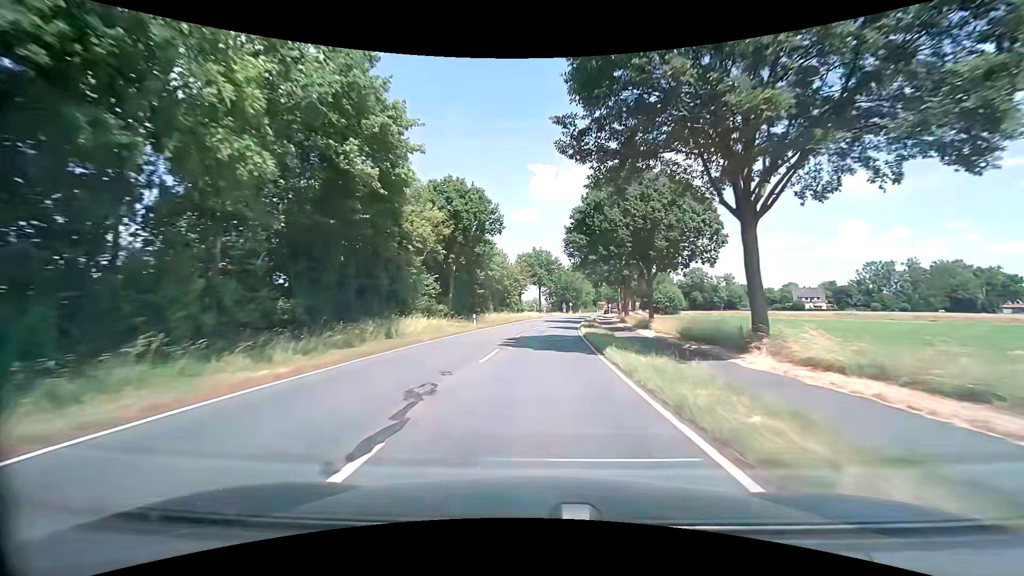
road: secondary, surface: asphalt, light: Day
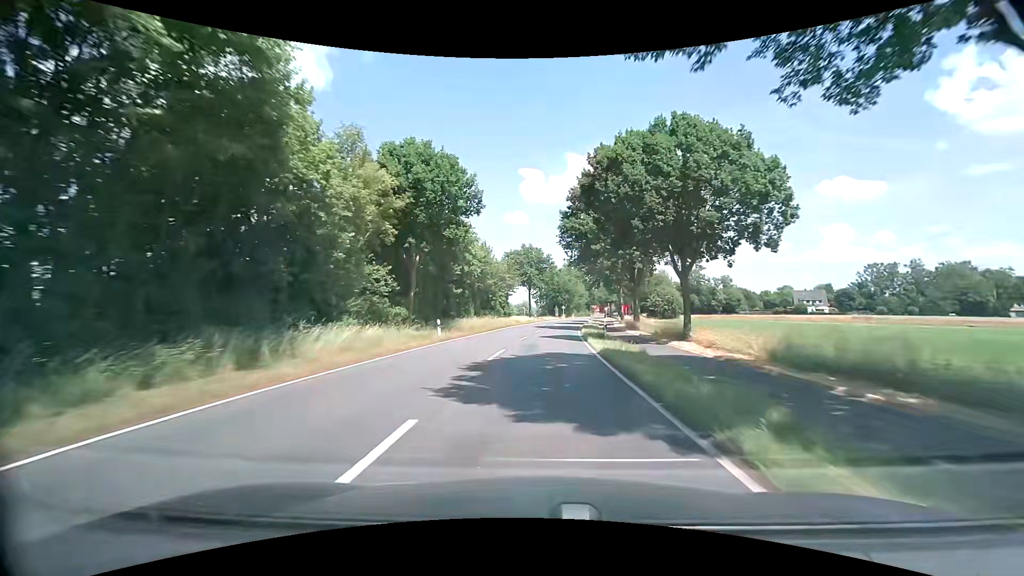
(+0.1, +10.8) m; +1°
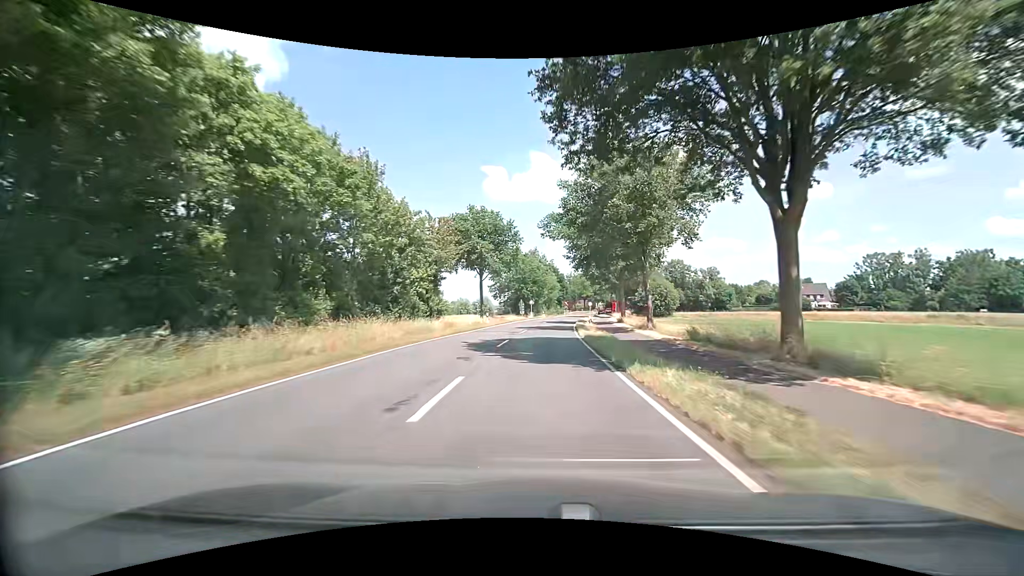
(+1.2, +32.2) m; +5°
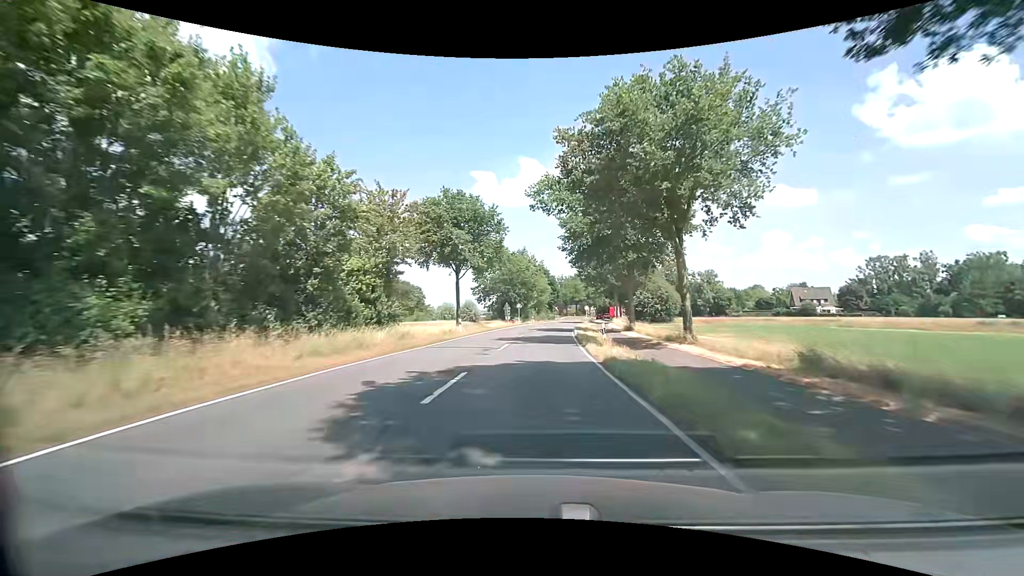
(-0.1, +10.7) m; 0°
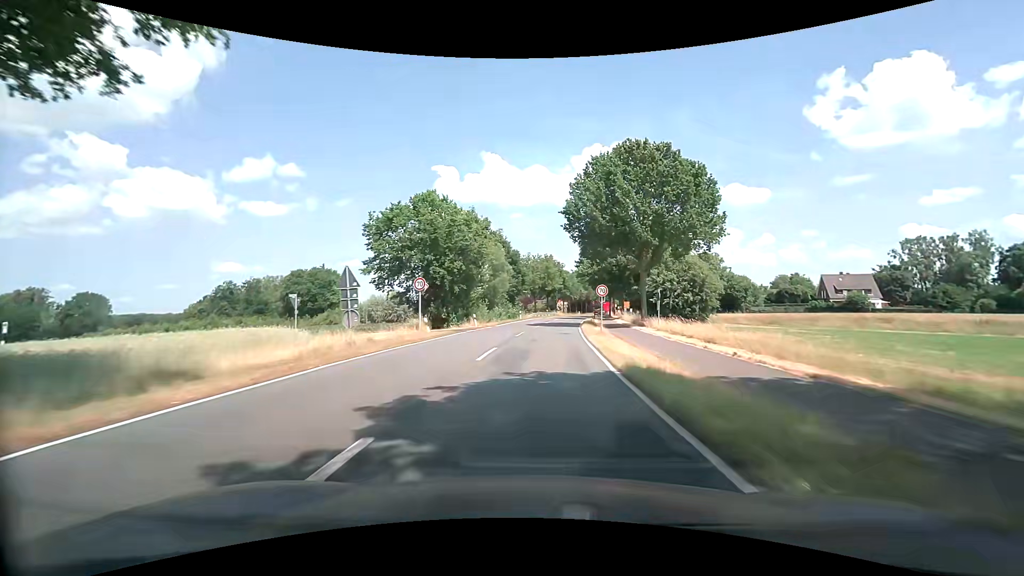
(+1.6, +42.9) m; +4°
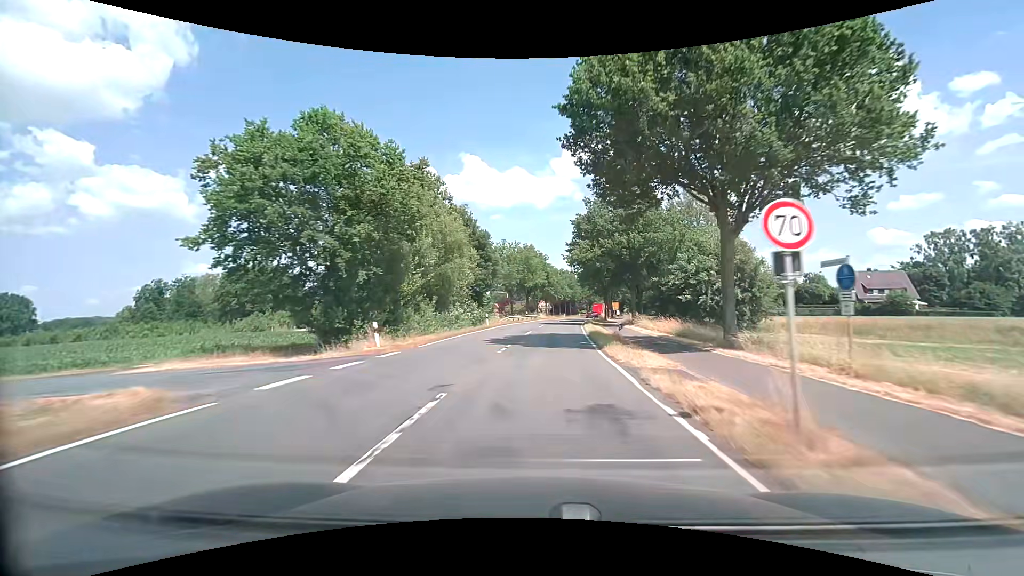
(+0.5, +21.1) m; +3°
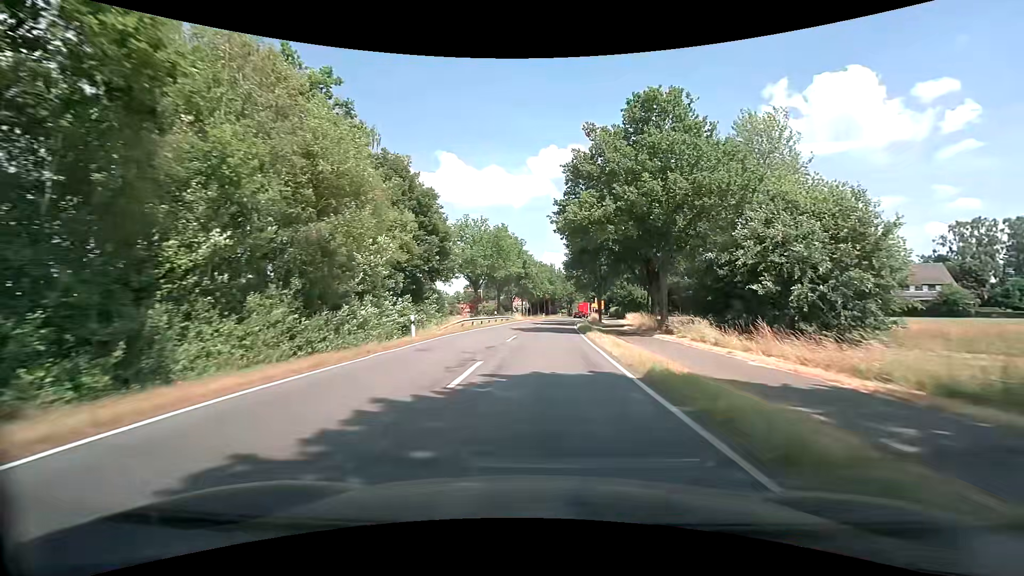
(+0.5, +19.3) m; +3°
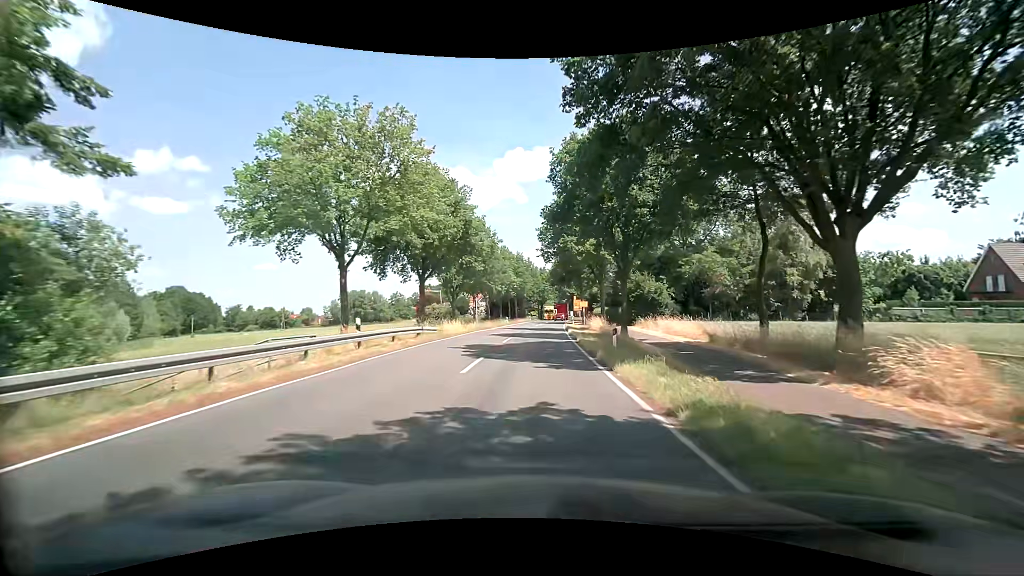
(+1.0, +32.9) m; +3°
